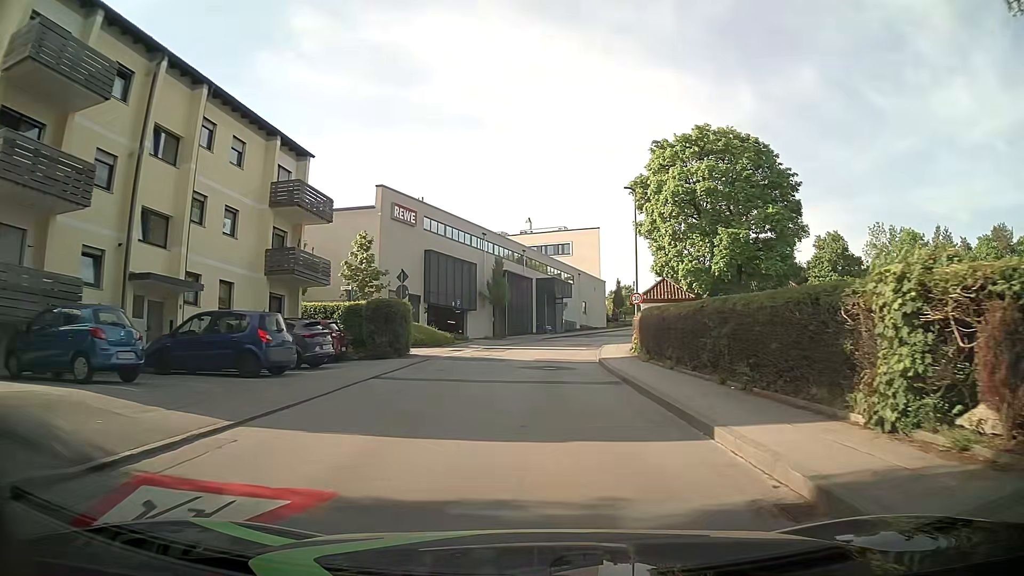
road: unclassified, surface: asphalt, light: Day
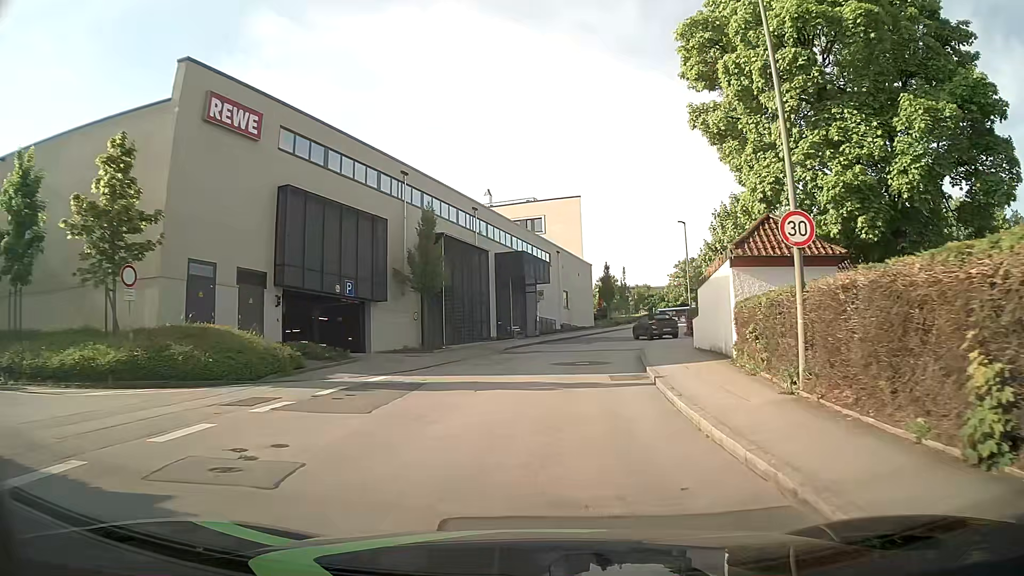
(+0.2, +23.9) m; +2°
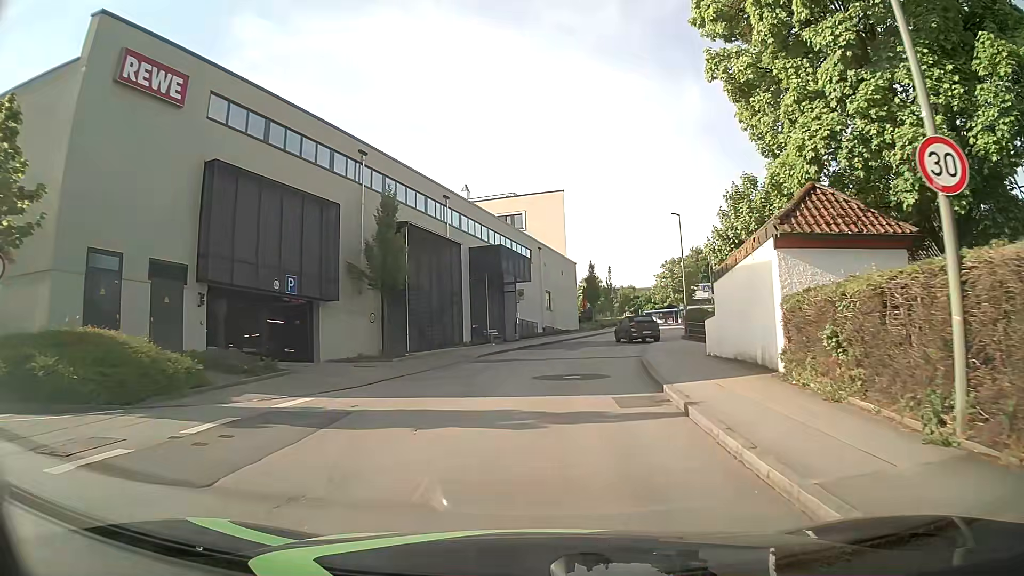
(+0.1, +4.8) m; +2°
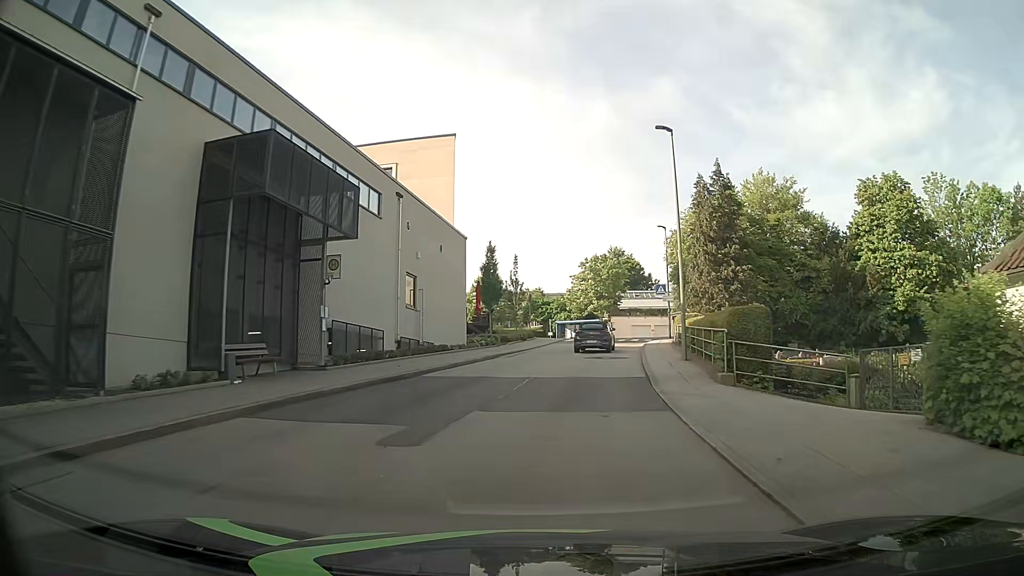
(+1.9, +23.7) m; +9°
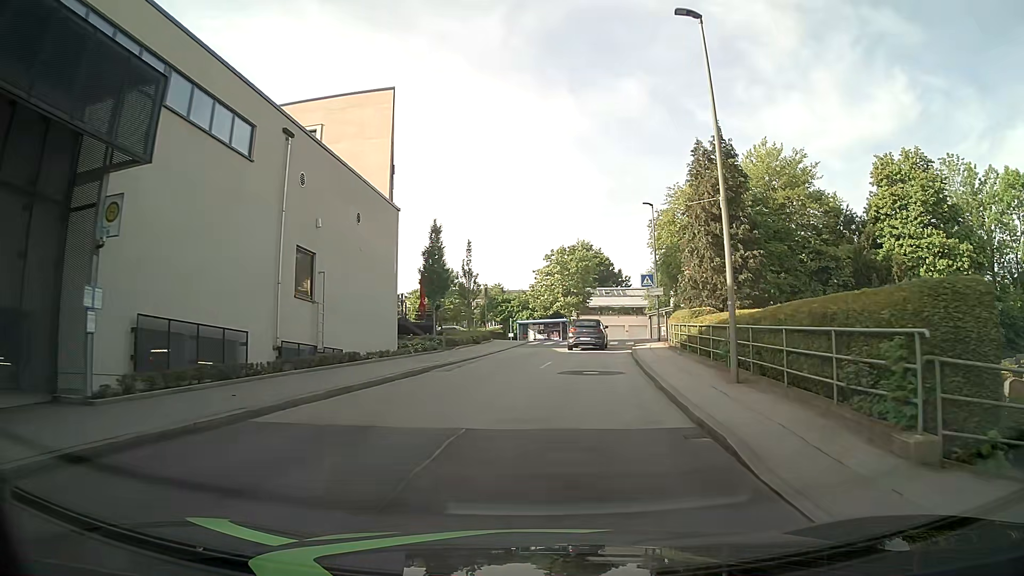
(+0.3, +9.6) m; +3°
